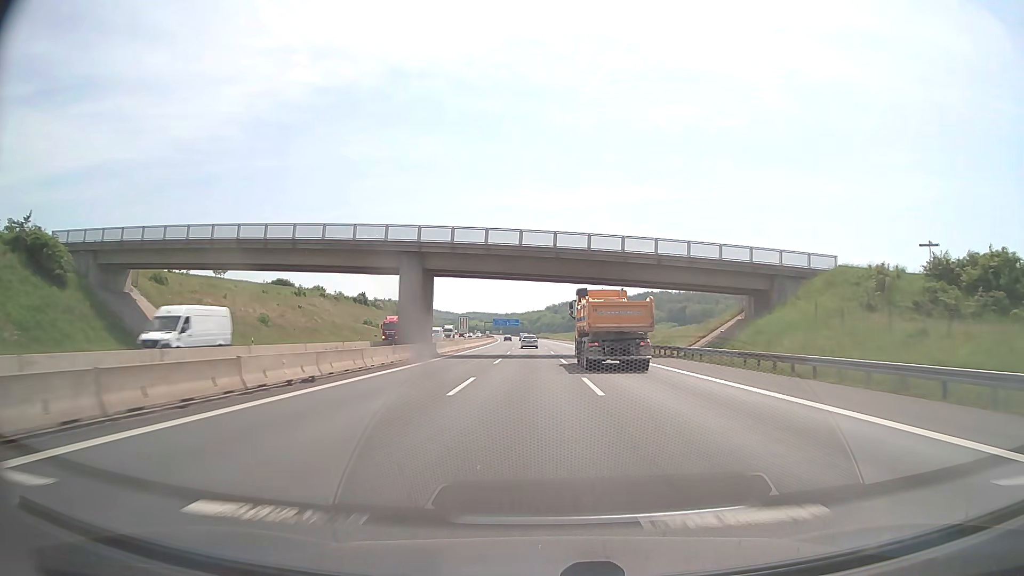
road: motorway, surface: asphalt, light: Day
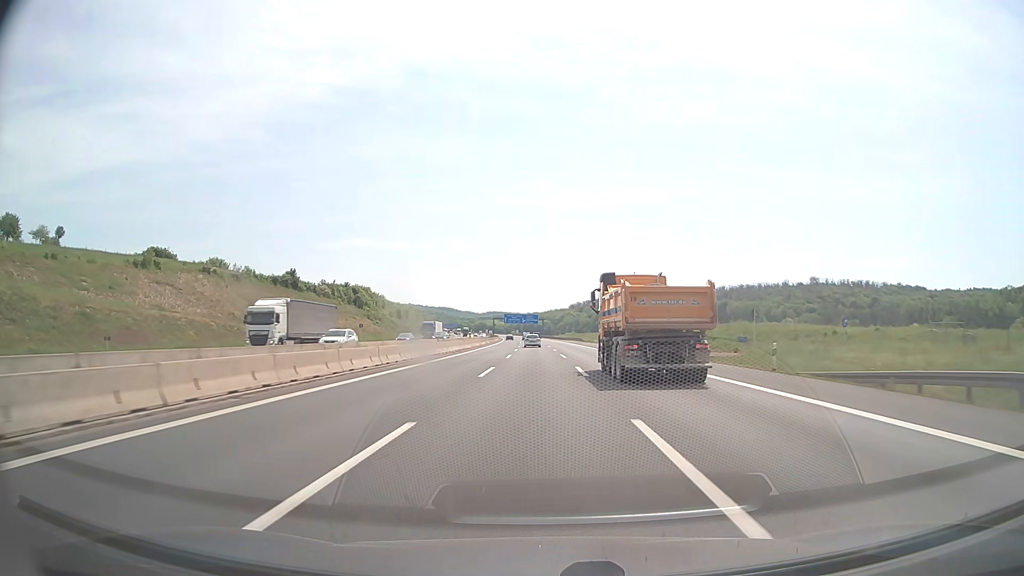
(-1.4, +82.6) m; -2°
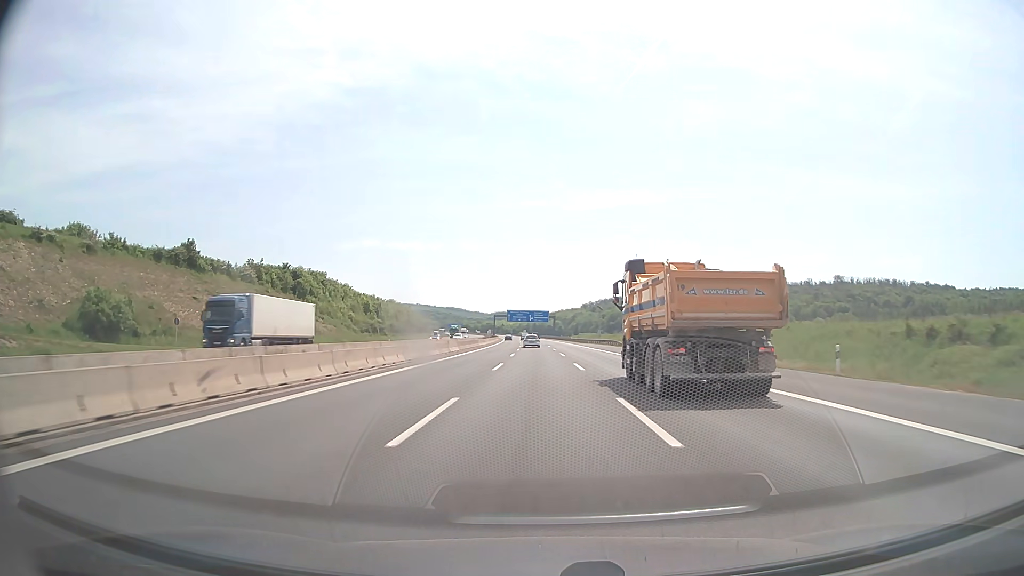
(-0.4, +49.5) m; -1°
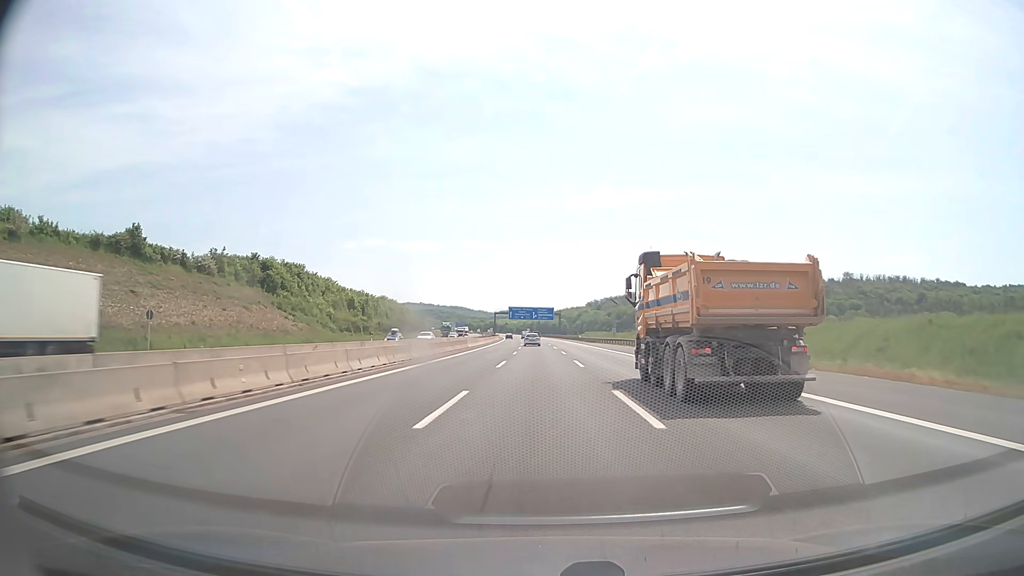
(0.0, +16.5) m; 0°
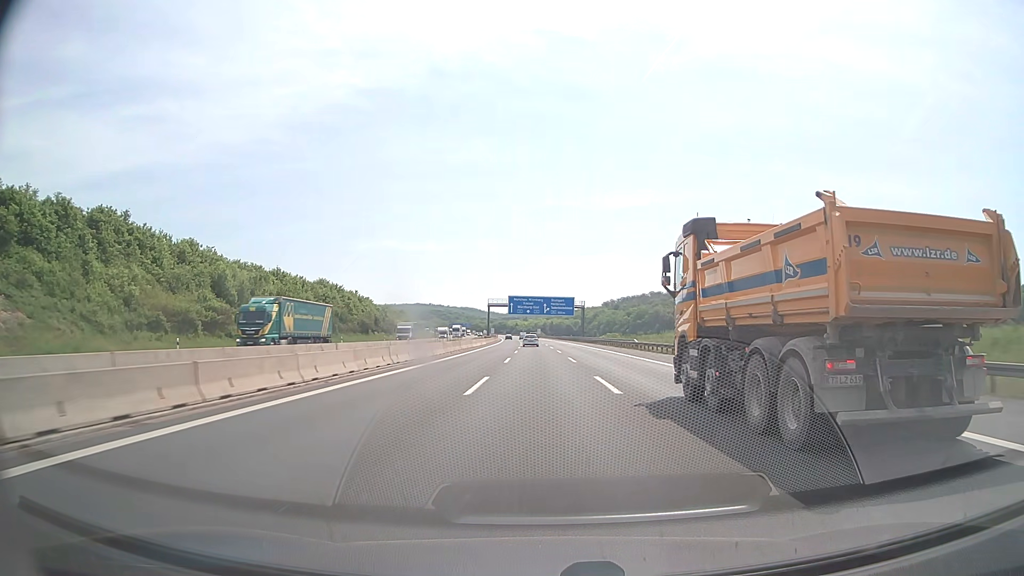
(-0.5, +65.7) m; -1°
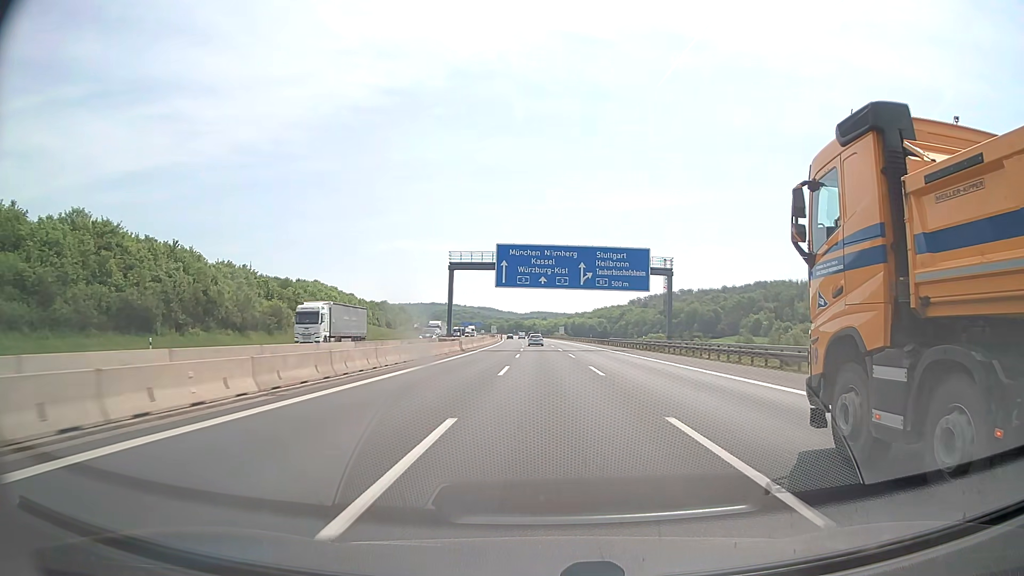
(-1.3, +82.2) m; -2°
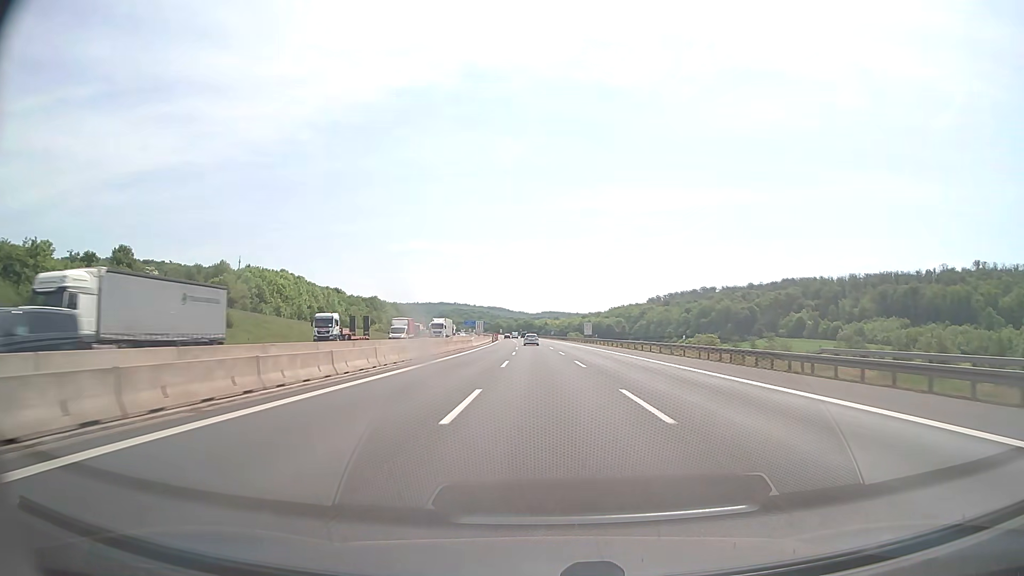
(-0.5, +65.7) m; -1°
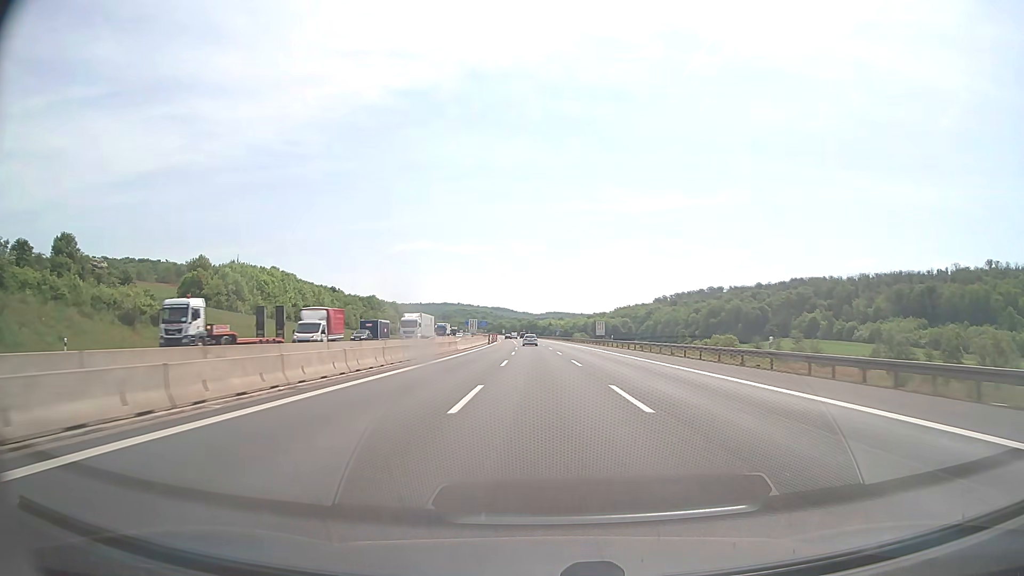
(-0.1, +16.4) m; 0°
(0, +10) (0, +20) (0, +30) (0, +40) (-1, +50) (-1, +60) (-1, +70) (-1, +80) (-2, +90) (-2, +100) m
